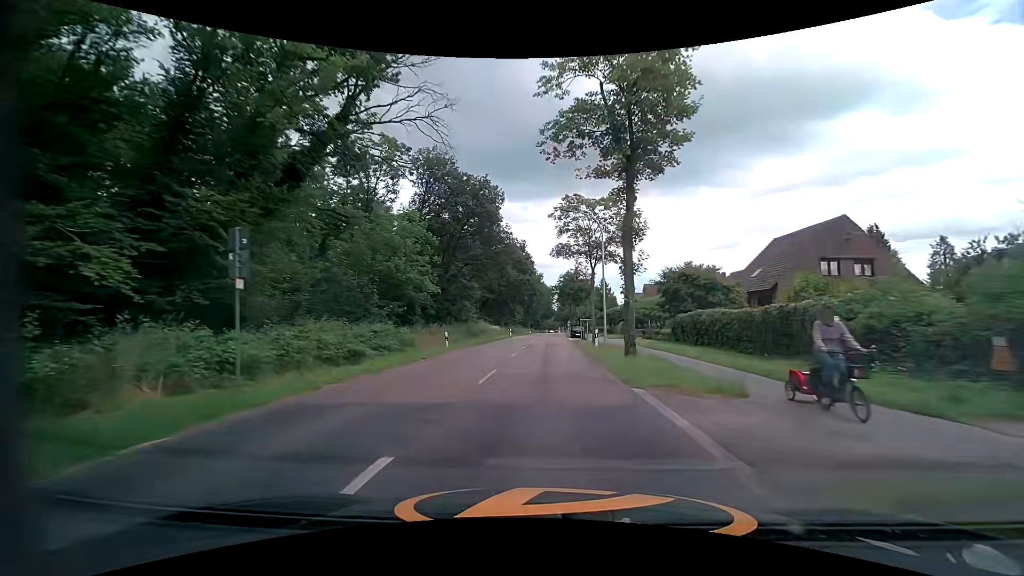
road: tertiary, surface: asphalt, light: Day
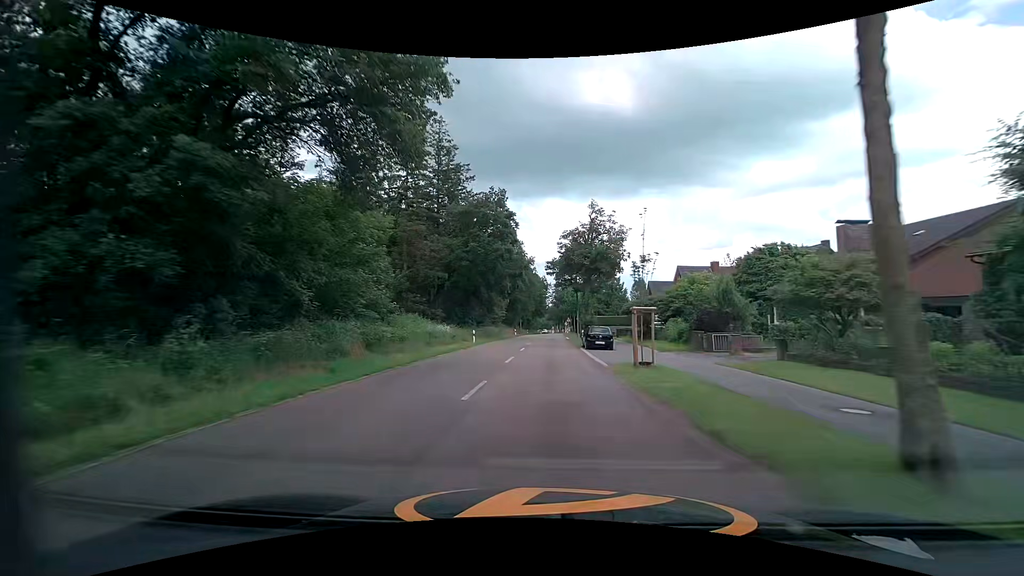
(+0.1, +29.5) m; 0°
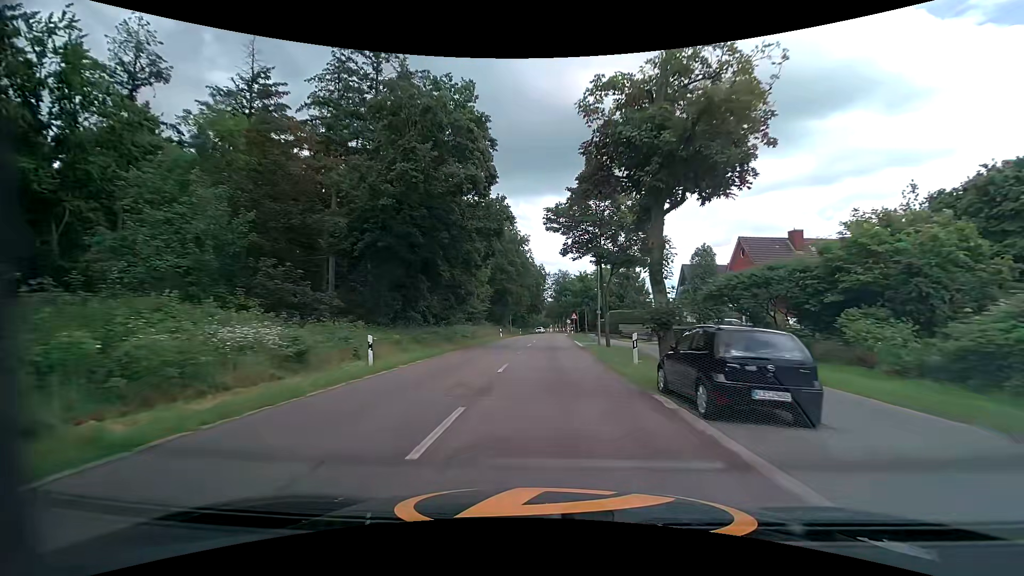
(+0.2, +22.2) m; +1°
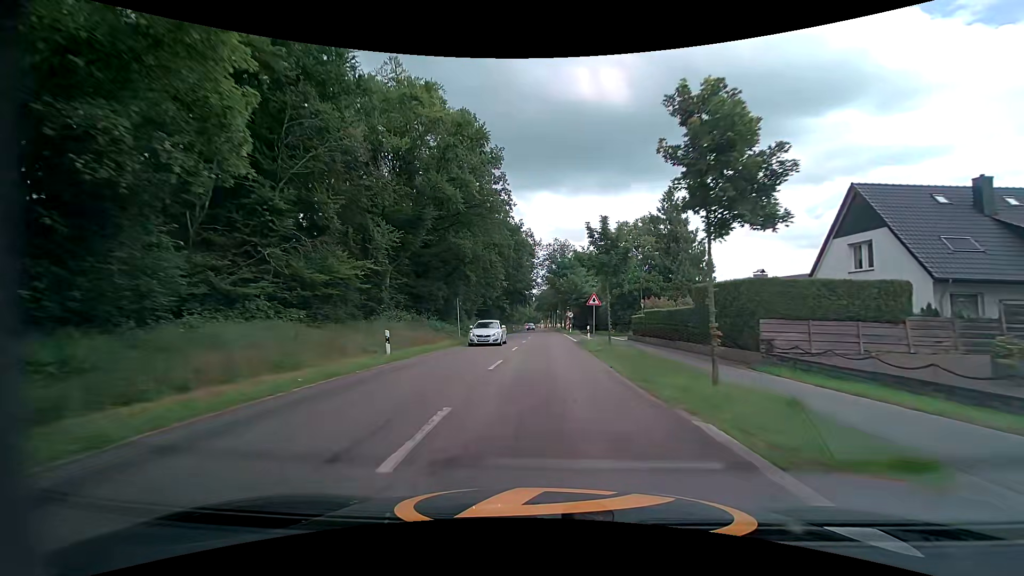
(+0.4, +36.8) m; +1°
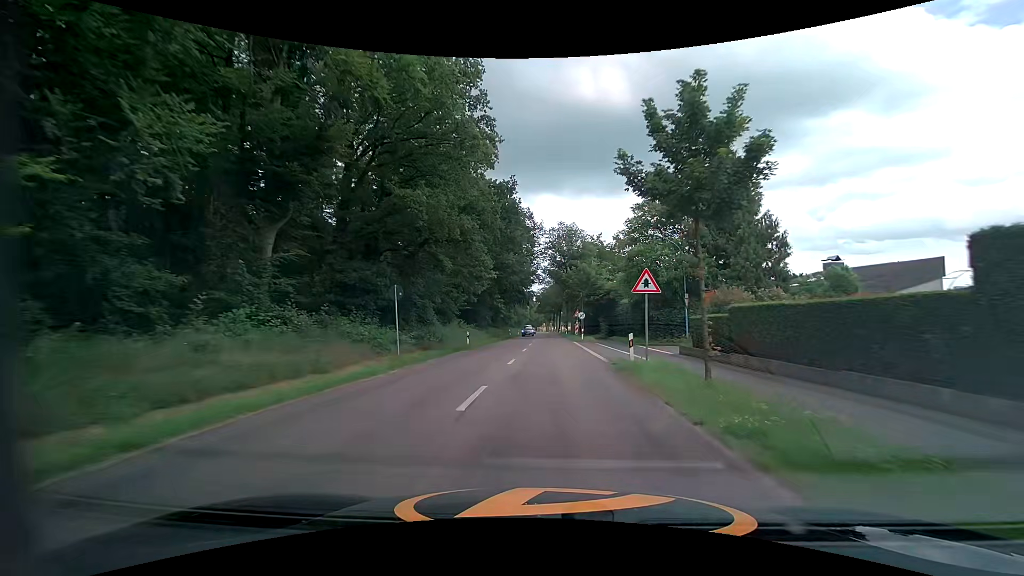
(0.0, +14.5) m; 0°
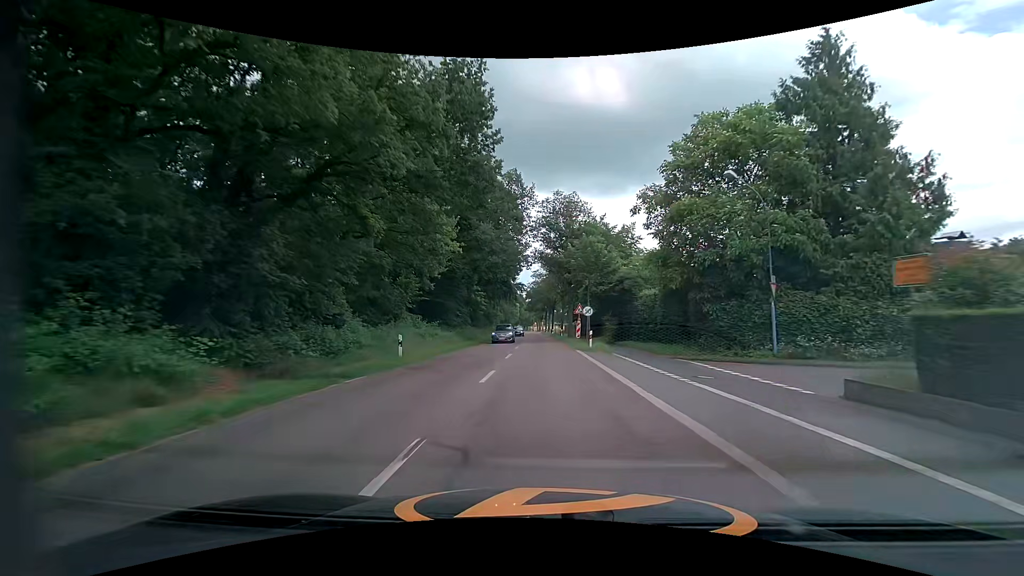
(+0.1, +14.3) m; 0°
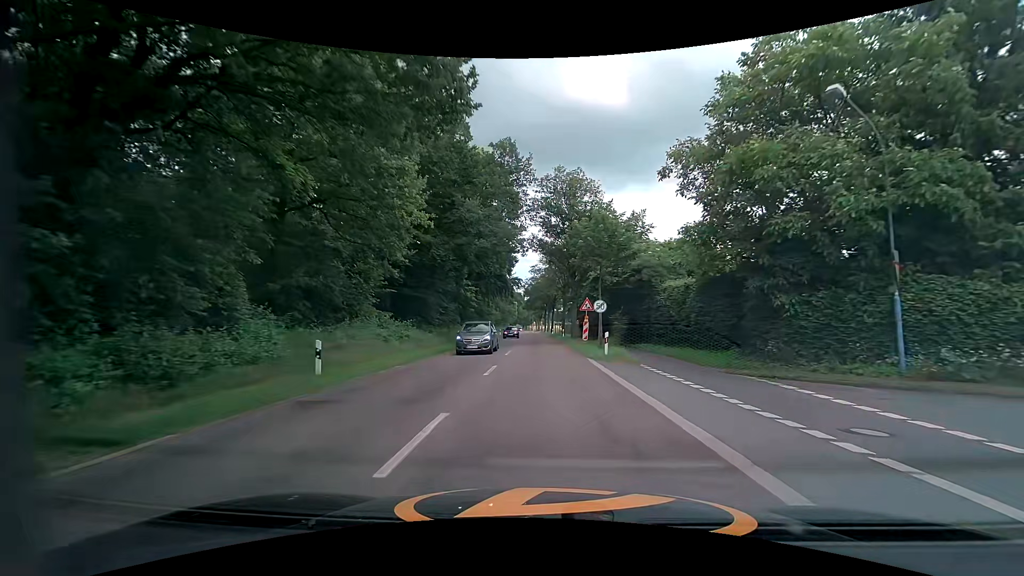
(+0.1, +7.2) m; +1°
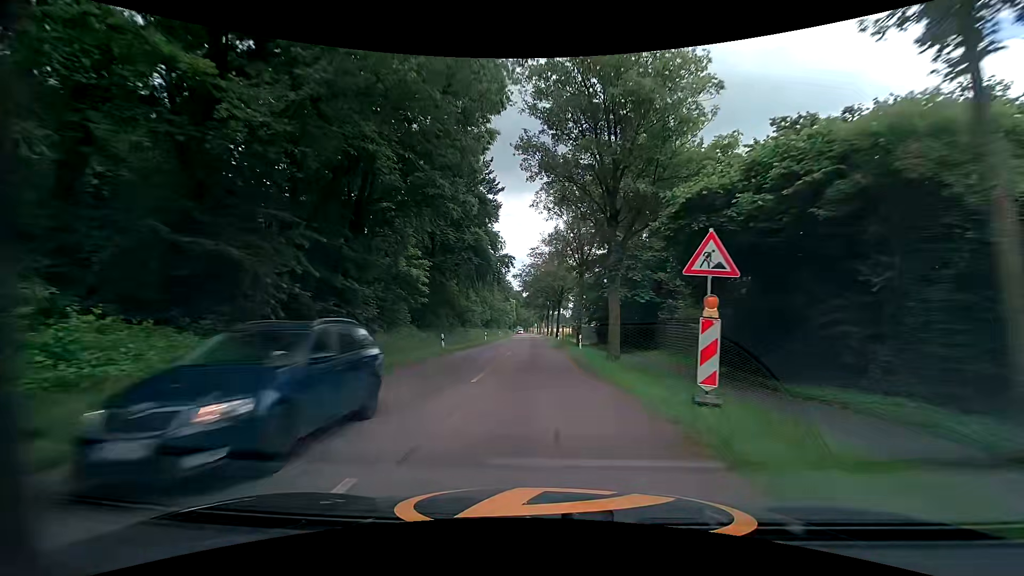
(-0.2, +22.3) m; 0°
(0, +10) (0, +20) (0, +30) (-1, +40) (-1, +50) (-2, +60) (-2, +70) (-2, +80) (-3, +90) (-3, +100) m
